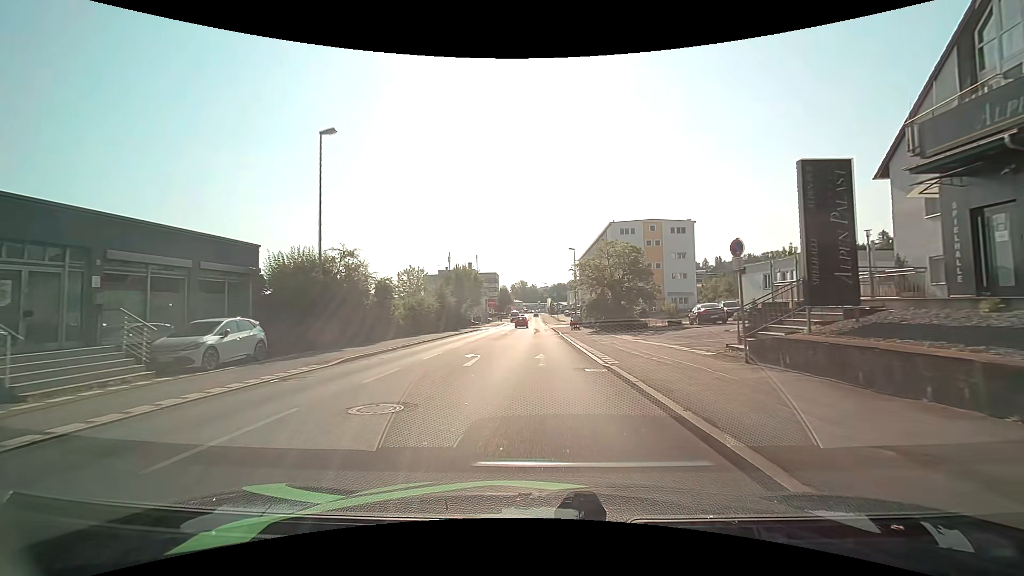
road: tertiary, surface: asphalt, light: Day
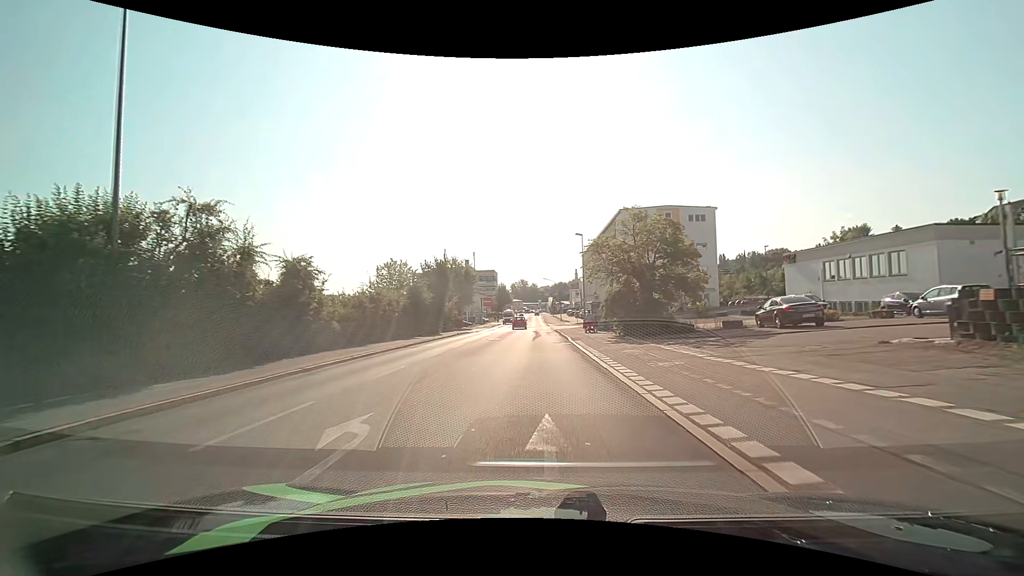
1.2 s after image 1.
(0.0, +11.4) m; -1°
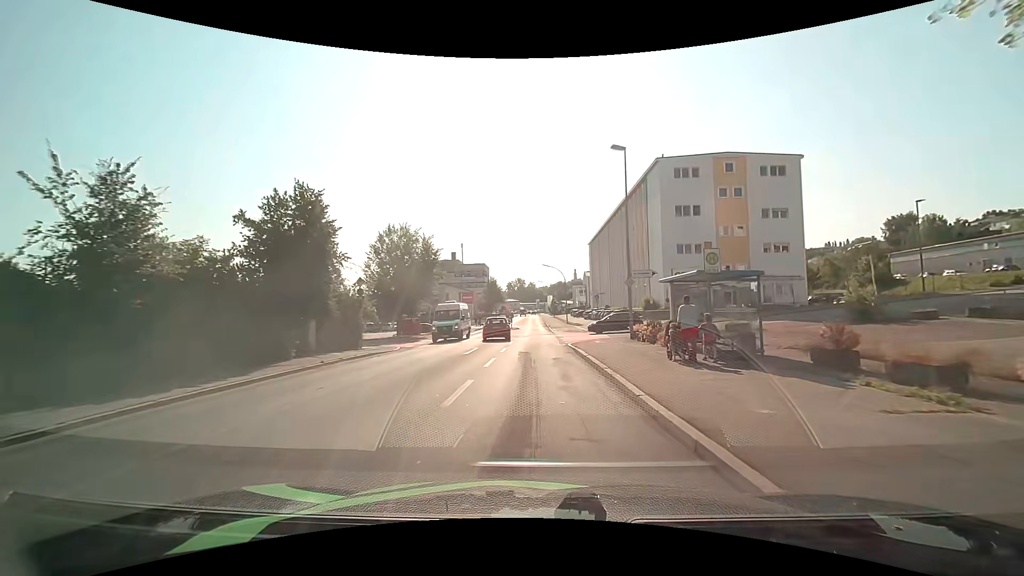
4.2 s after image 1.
(+0.5, +28.4) m; +2°
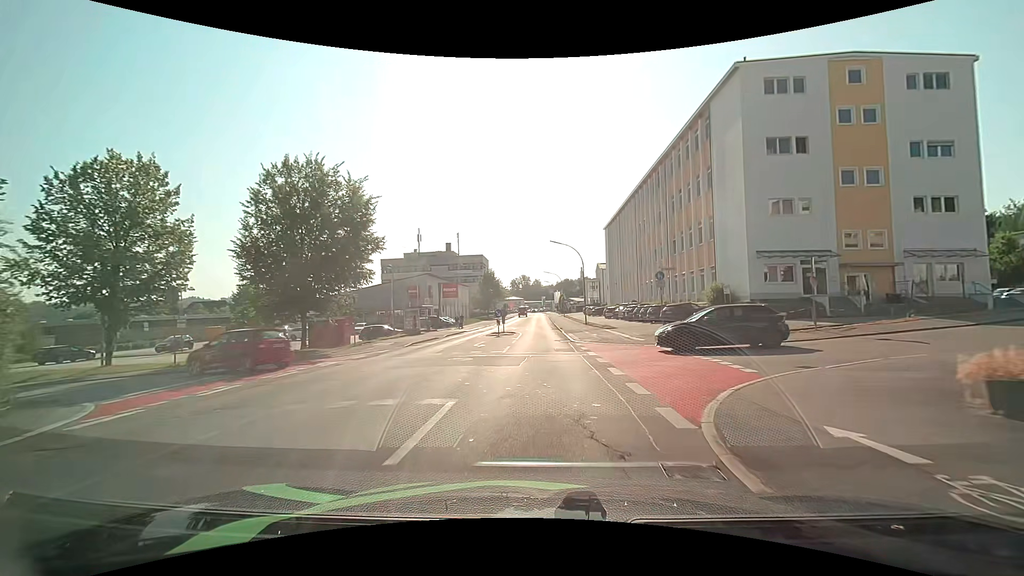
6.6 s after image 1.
(-0.3, +21.7) m; -1°
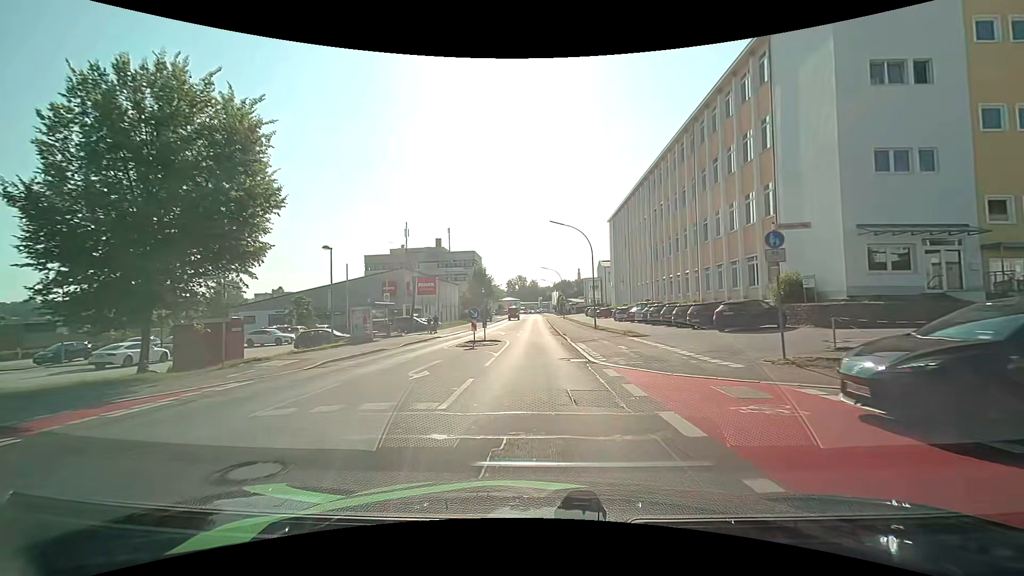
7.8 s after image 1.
(0.0, +11.6) m; 0°
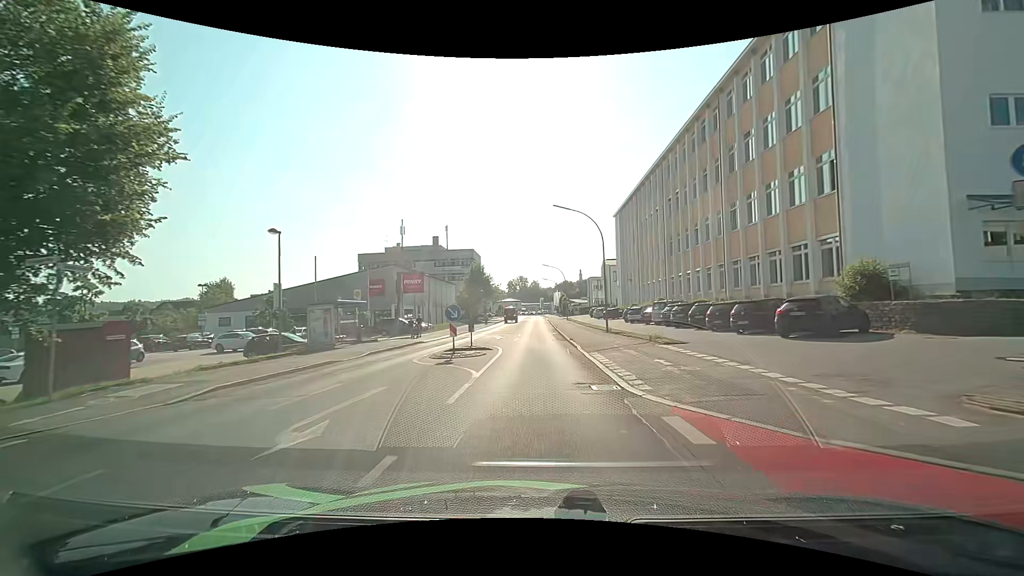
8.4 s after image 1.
(0.0, +6.1) m; +1°
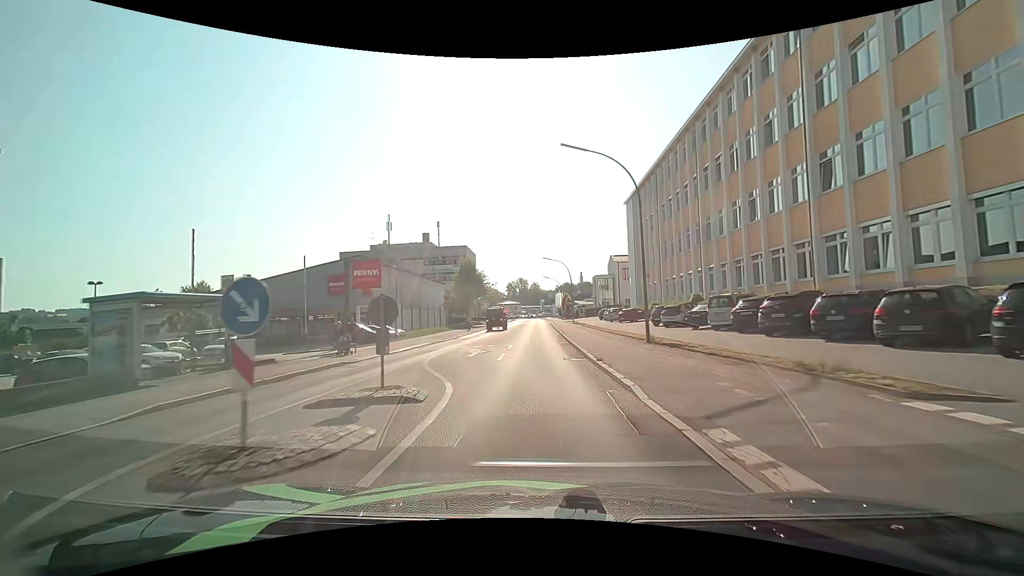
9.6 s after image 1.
(-0.1, +12.6) m; 0°
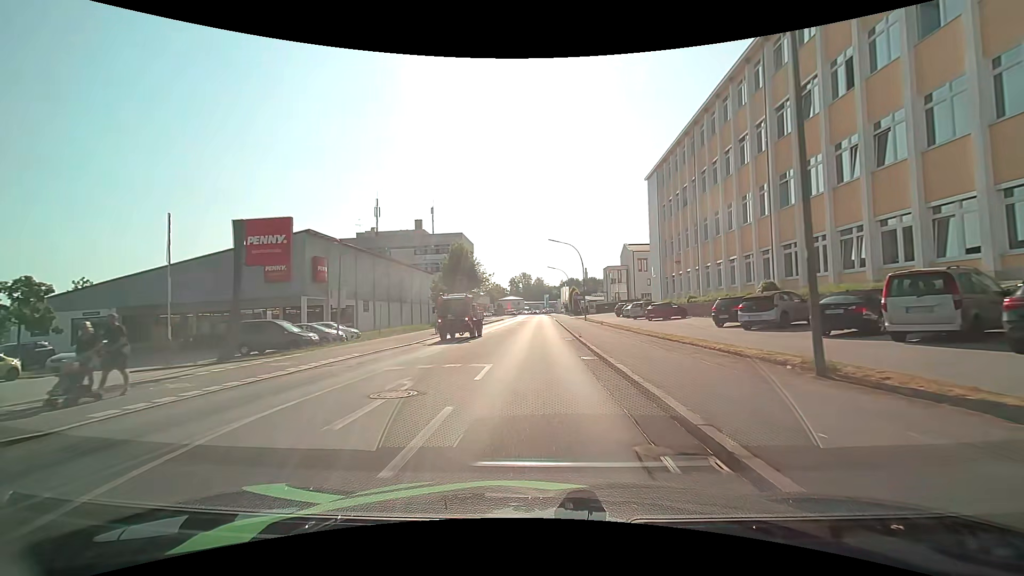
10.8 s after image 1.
(-0.1, +12.7) m; -1°
(0, +10) (0, +20) (0, +30) (0, +40) (0, +50) (0, +60) (0, +70) (+1, +80) (+1, +90) (+1, +100) m
